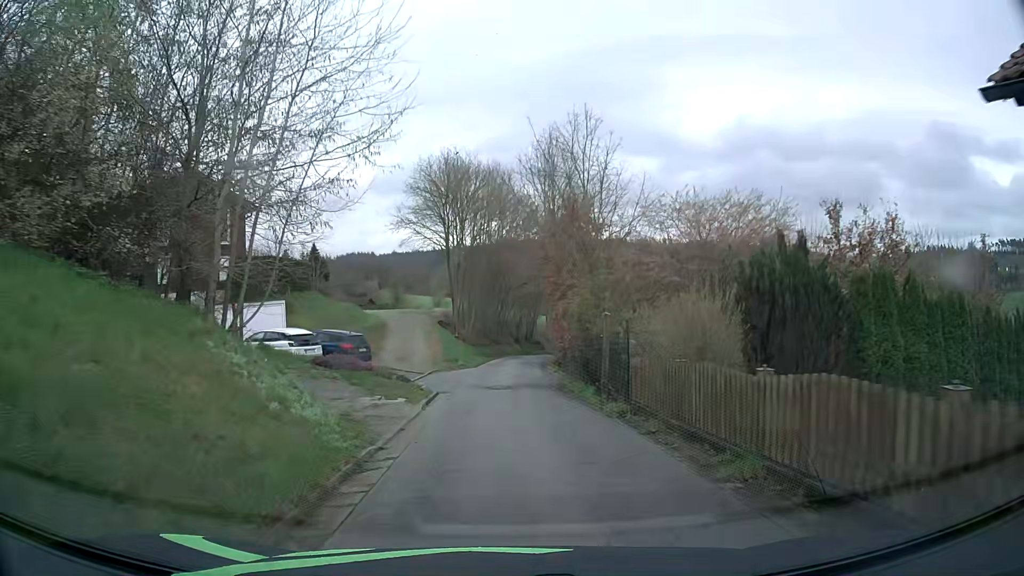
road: unclassified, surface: asphalt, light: Day
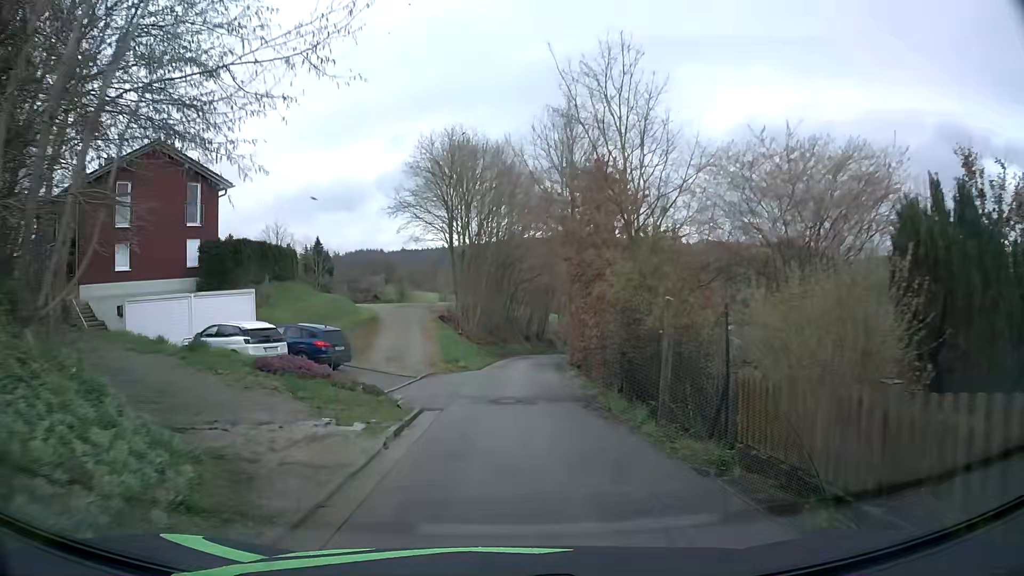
(0.0, +5.3) m; -1°
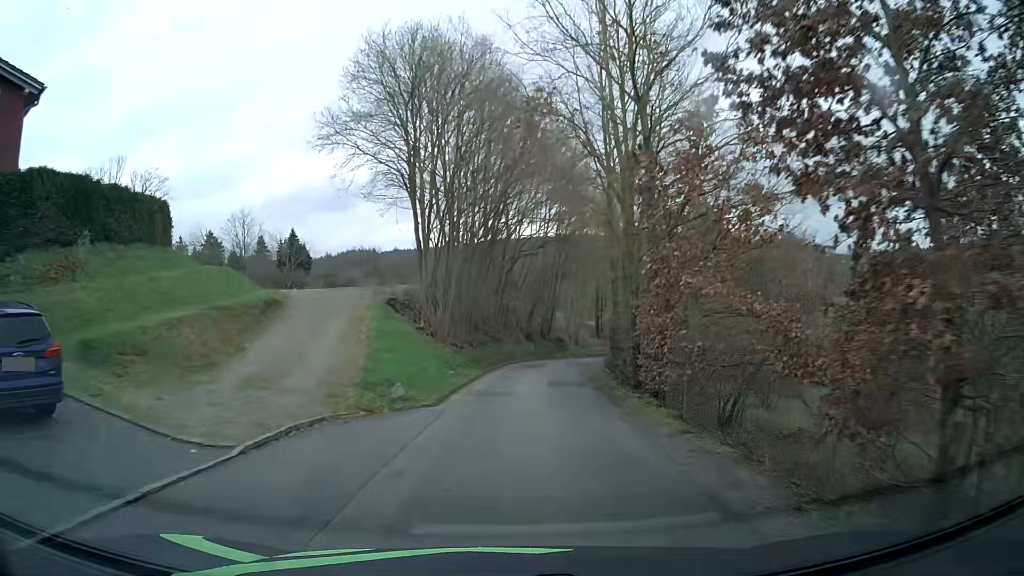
(0.0, +16.0) m; 0°
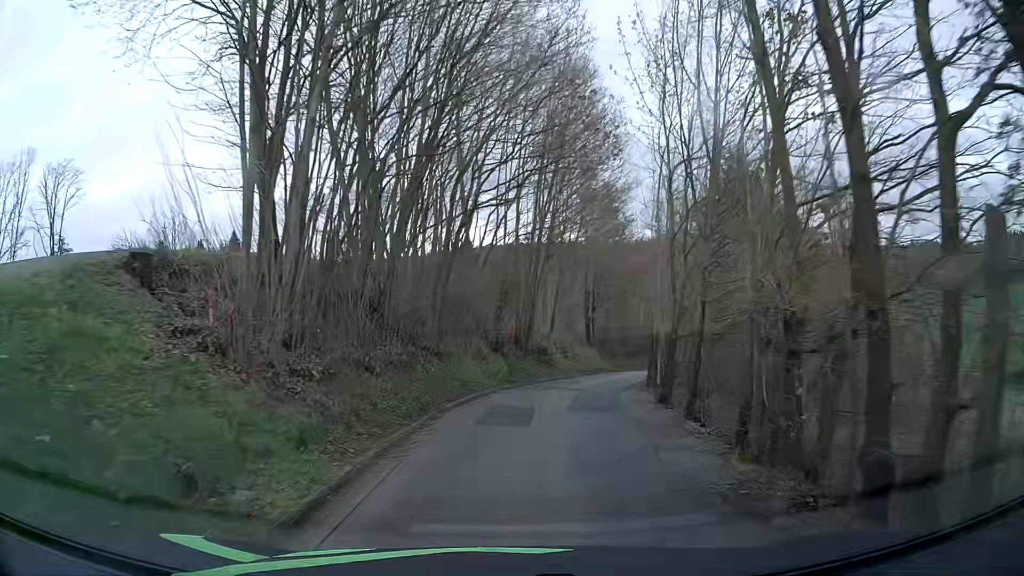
(+0.4, +15.7) m; +3°
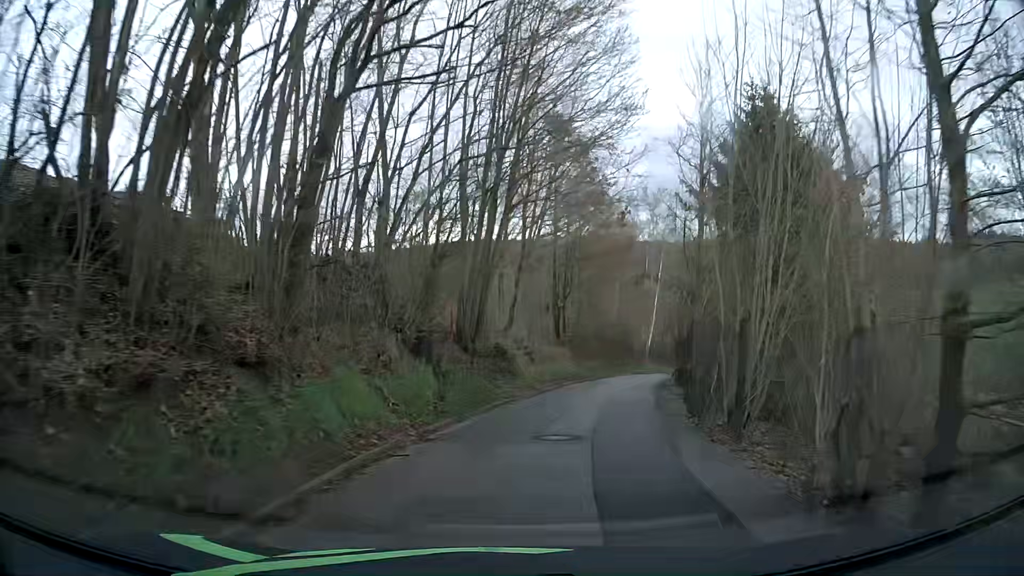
(+0.4, +10.4) m; +4°
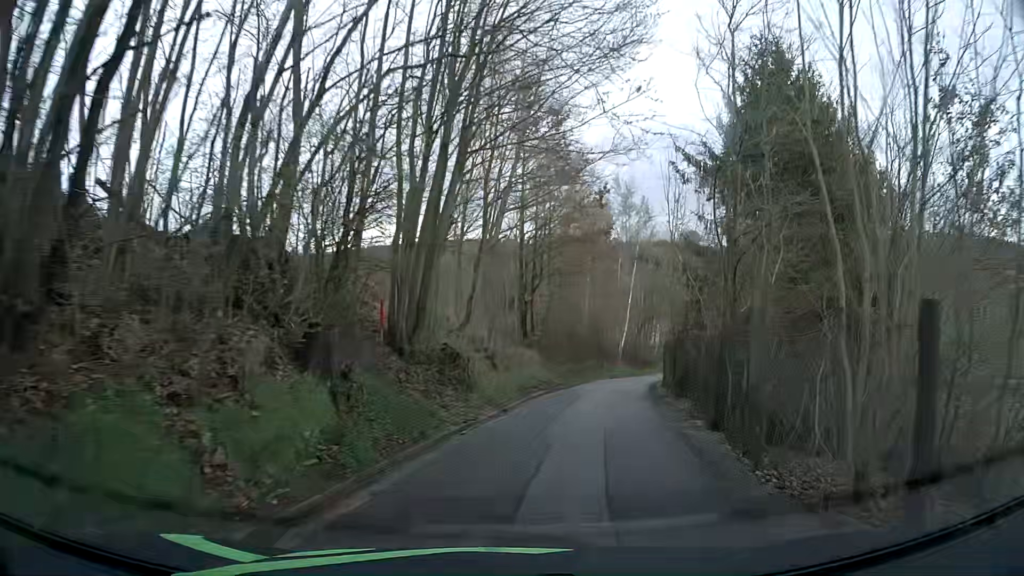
(+0.1, +5.2) m; +2°
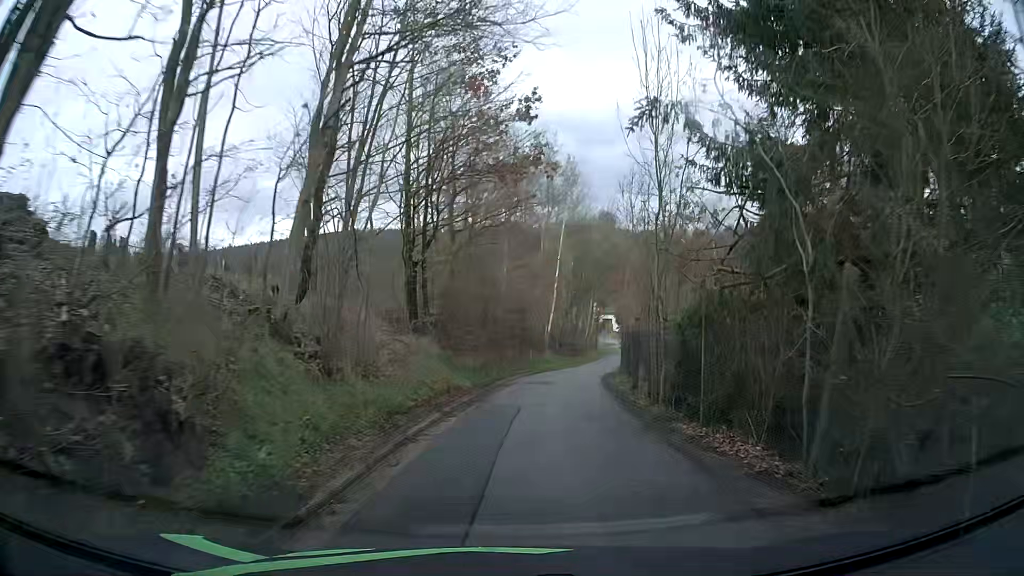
(+0.9, +10.6) m; +9°
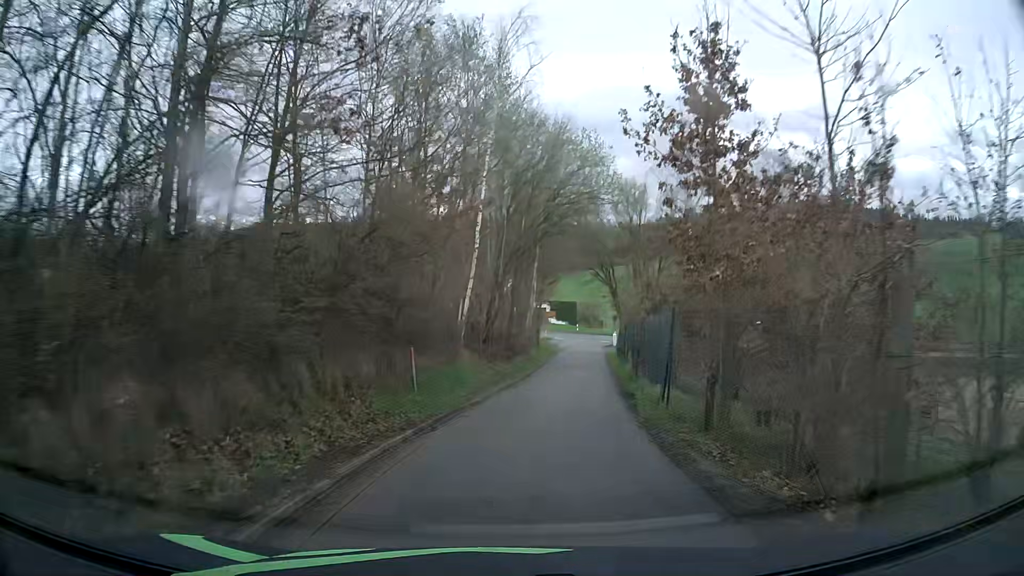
(+1.0, +22.4) m; +6°
